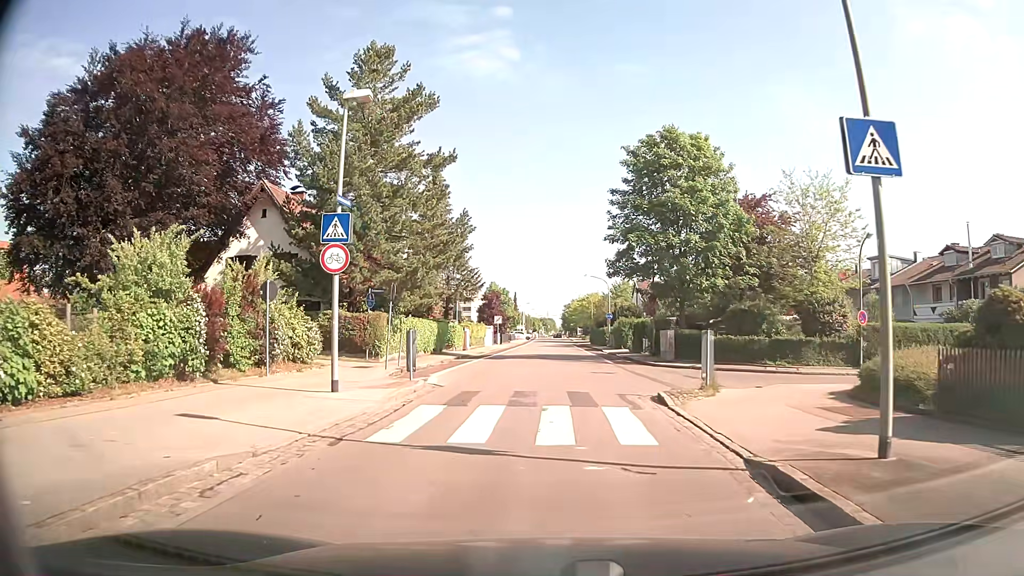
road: tertiary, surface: asphalt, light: Day
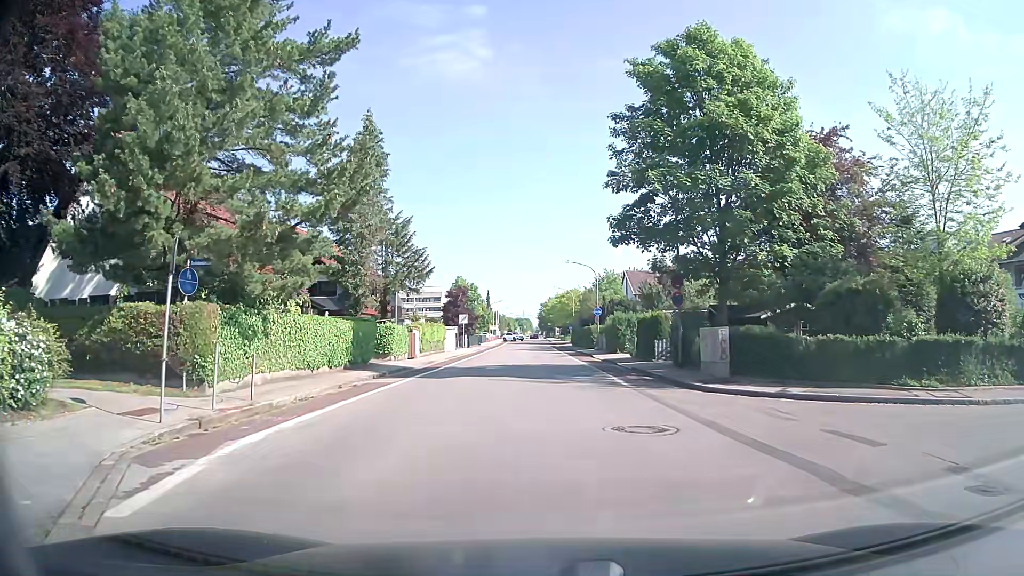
(+0.2, +12.9) m; +3°
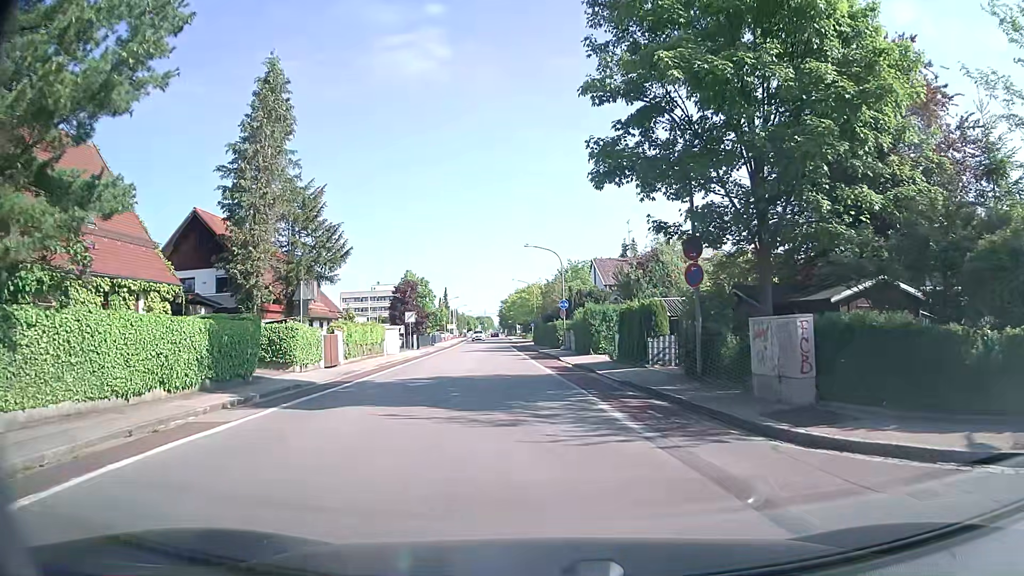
(+0.3, +8.9) m; +3°
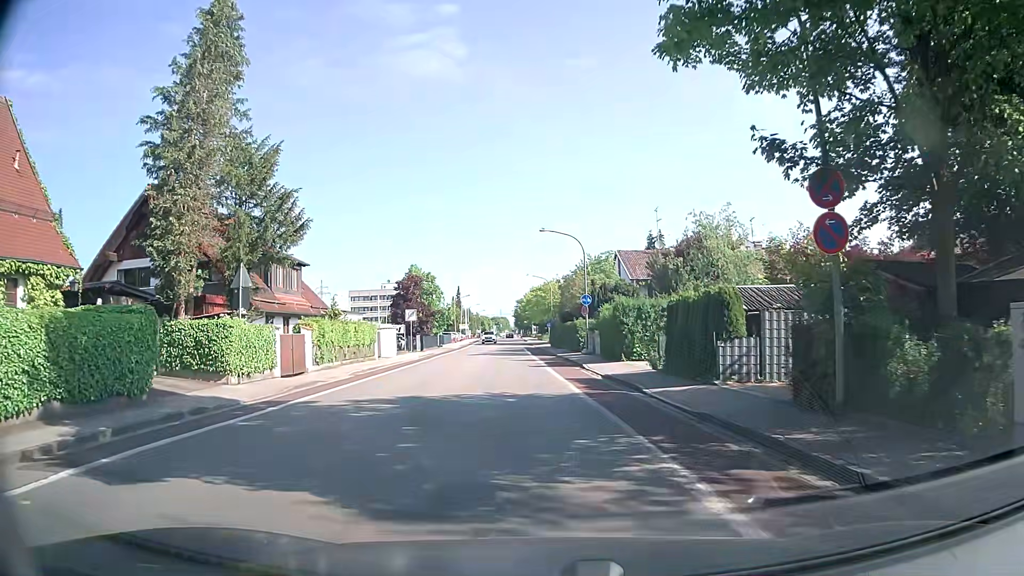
(-0.2, +7.3) m; -2°
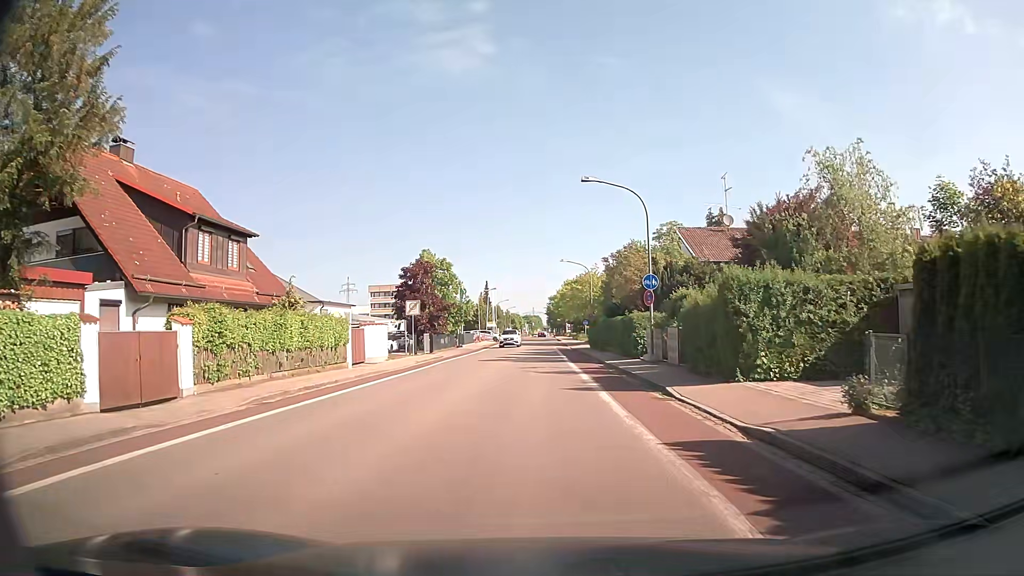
(-0.3, +12.6) m; -2°
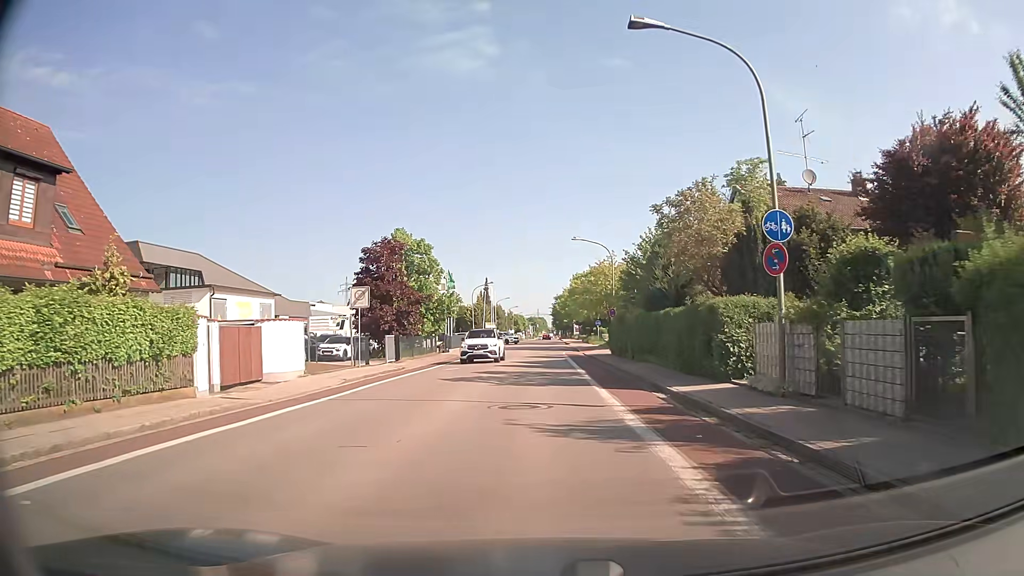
(-0.1, +14.1) m; -1°
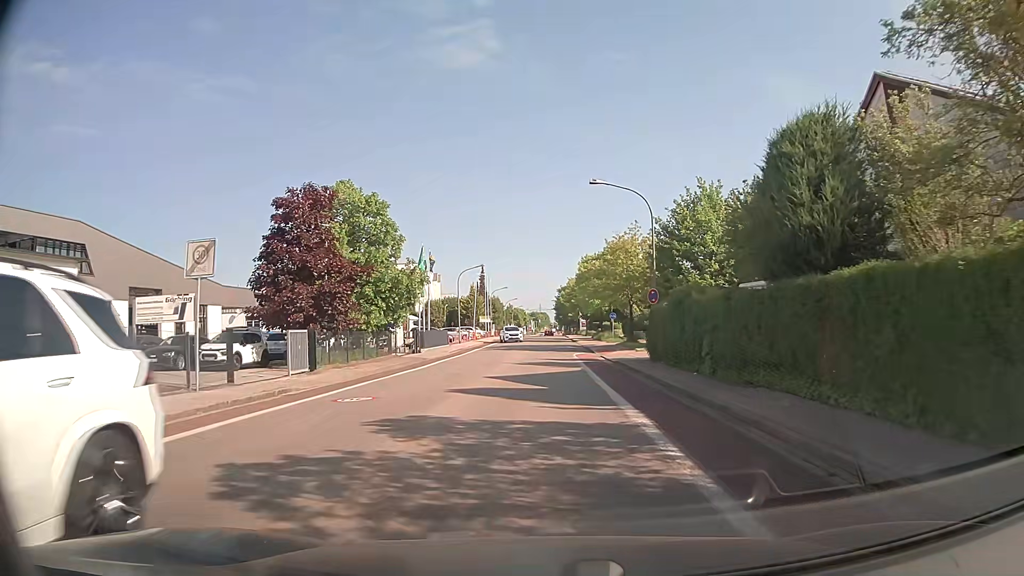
(0.0, +15.0) m; -1°
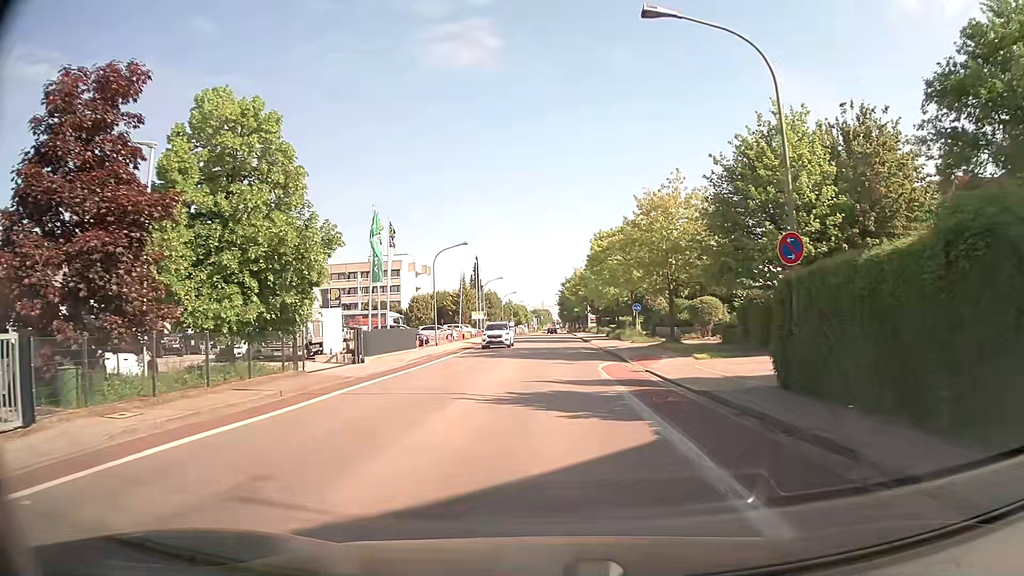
(+0.1, +15.3) m; 0°
(0, +10) (+1, +20) (+1, +30) (+1, +40) (+2, +50) (+2, +60) (+2, +70) (+2, +80) (+2, +90) (+2, +100) m
